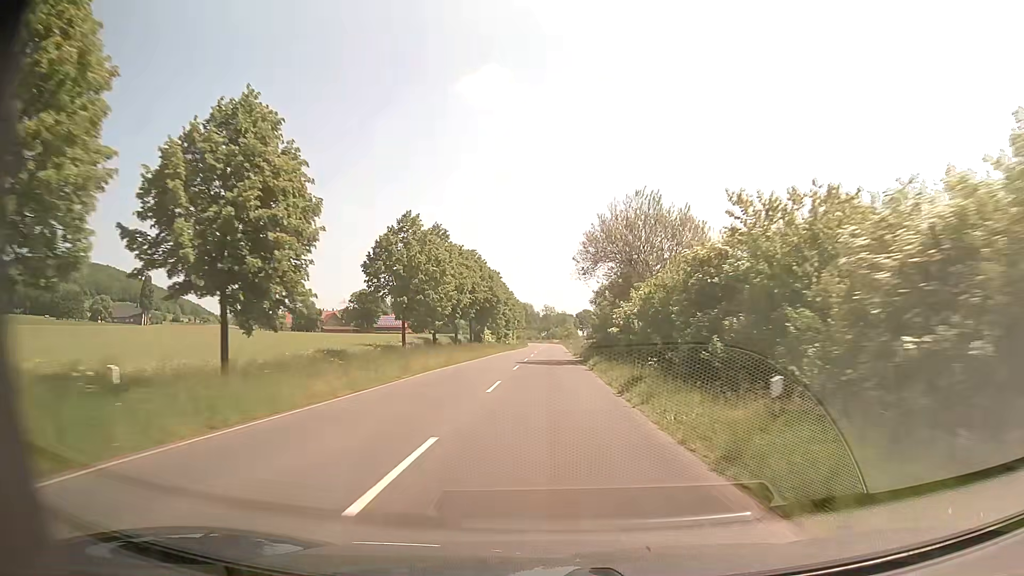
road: secondary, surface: asphalt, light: Day
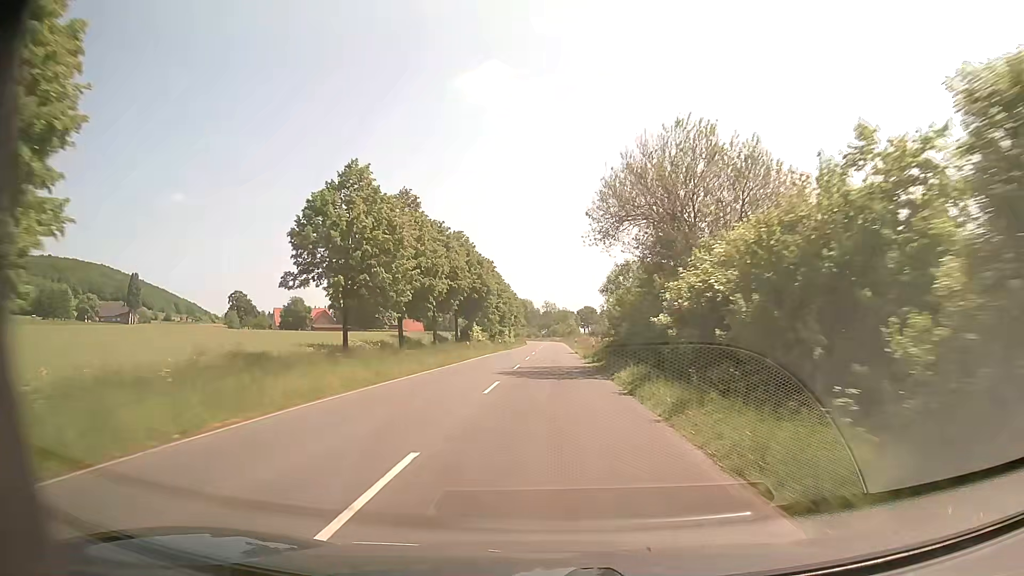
(0.0, +13.7) m; 0°
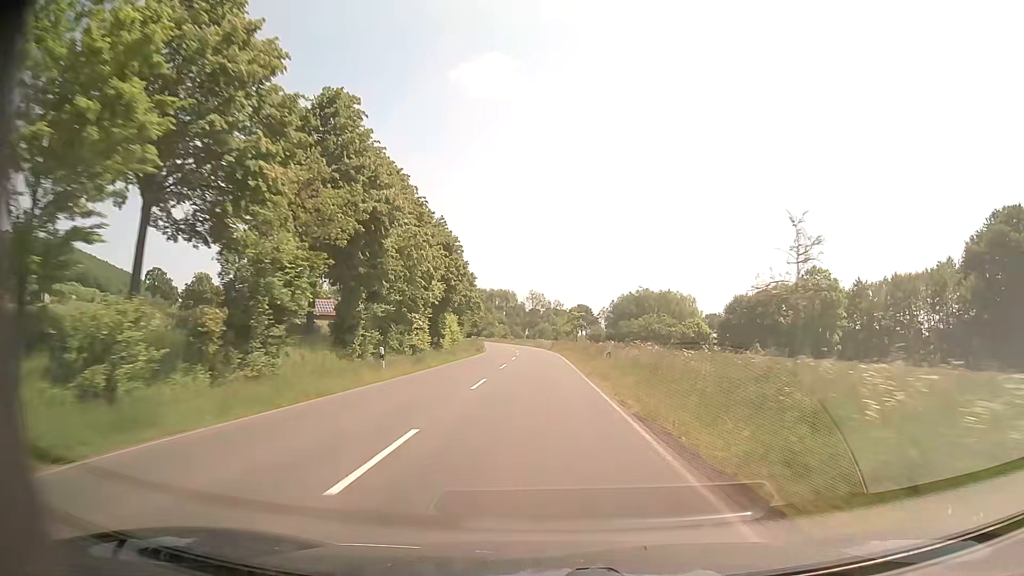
(+0.8, +70.5) m; +1°
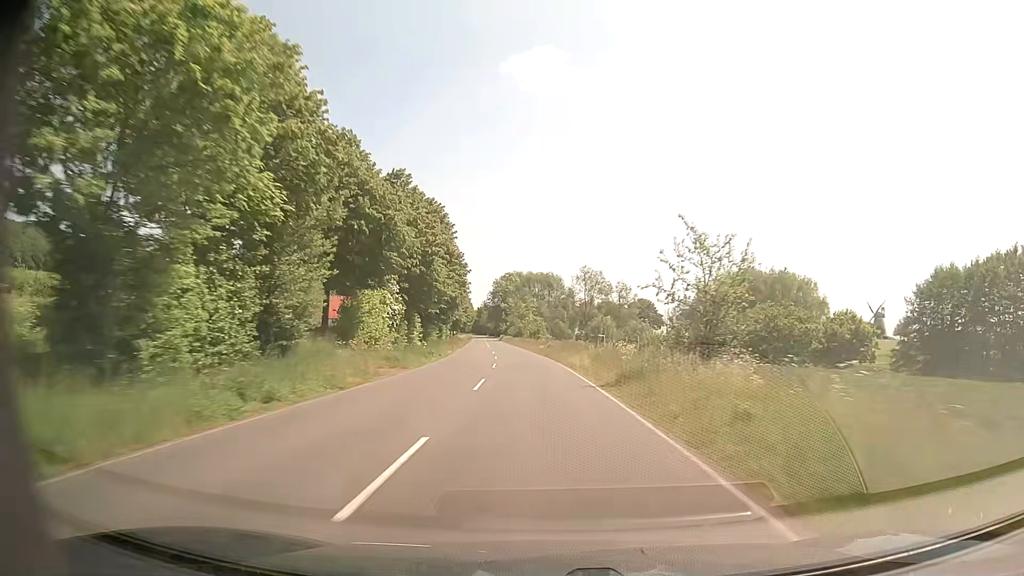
(-1.5, +73.5) m; -4°
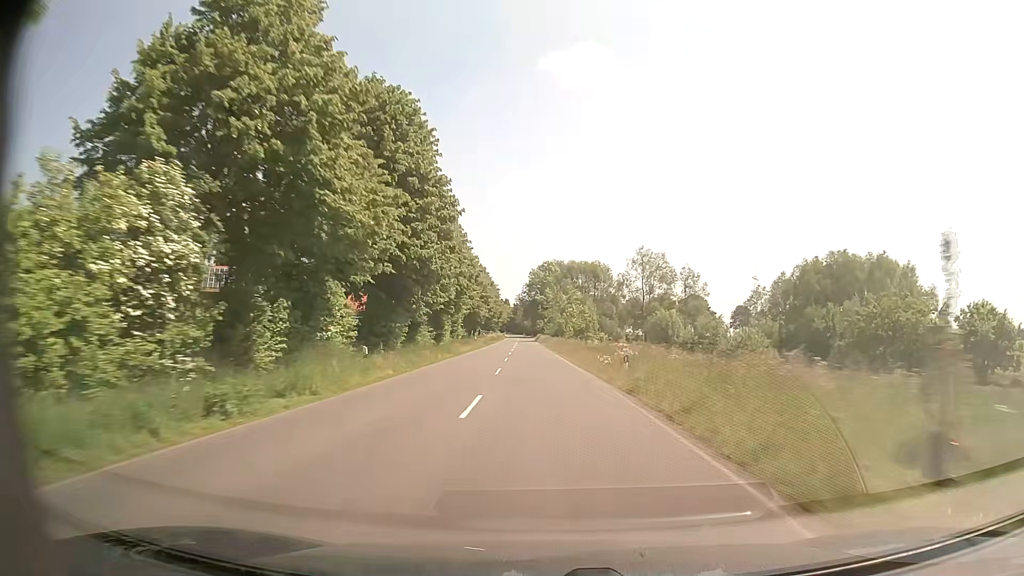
(-1.0, +30.2) m; -4°
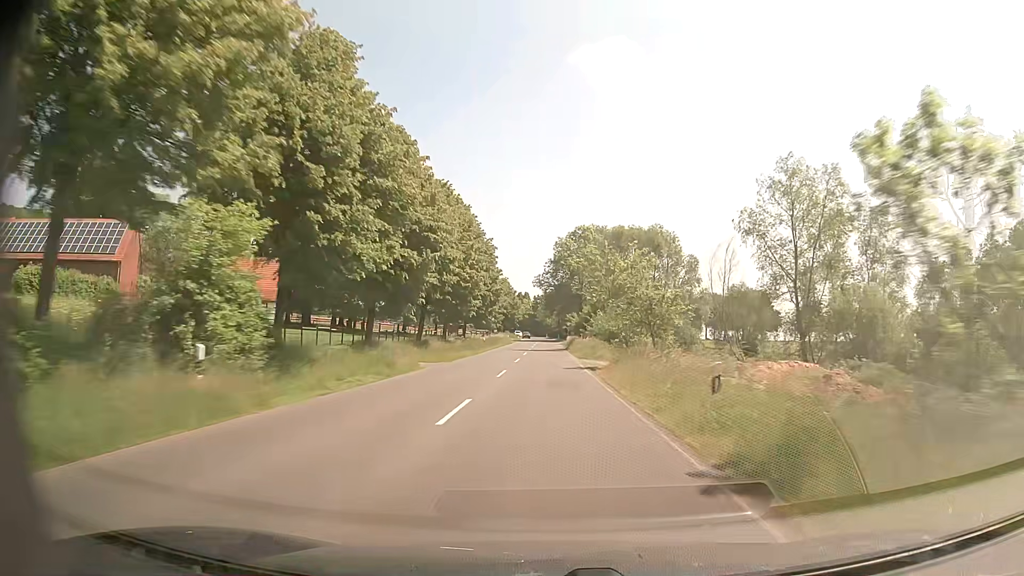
(-1.6, +61.4) m; -2°
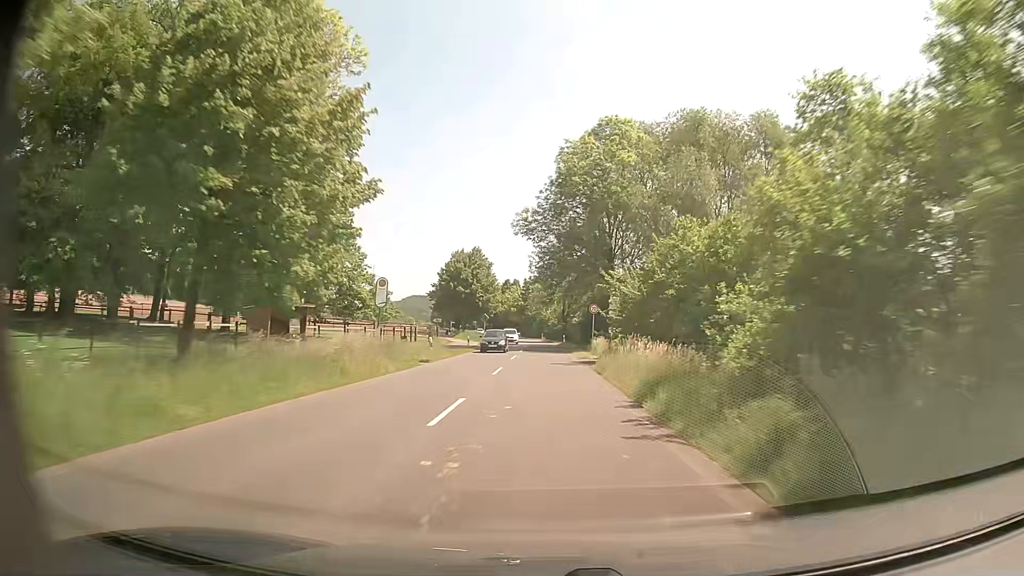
(-0.1, +60.6) m; 0°
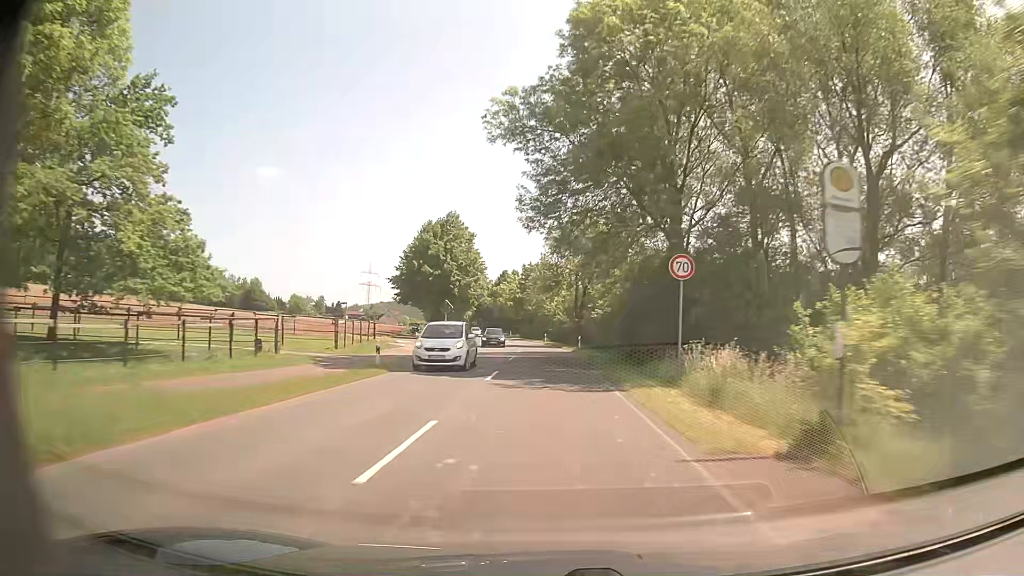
(0.0, +27.4) m; 0°
(0, +10) (0, +20) (0, +30) (0, +40) (-1, +50) (-1, +60) (-2, +70) (-3, +80) (-5, +90) (-6, +100) m
